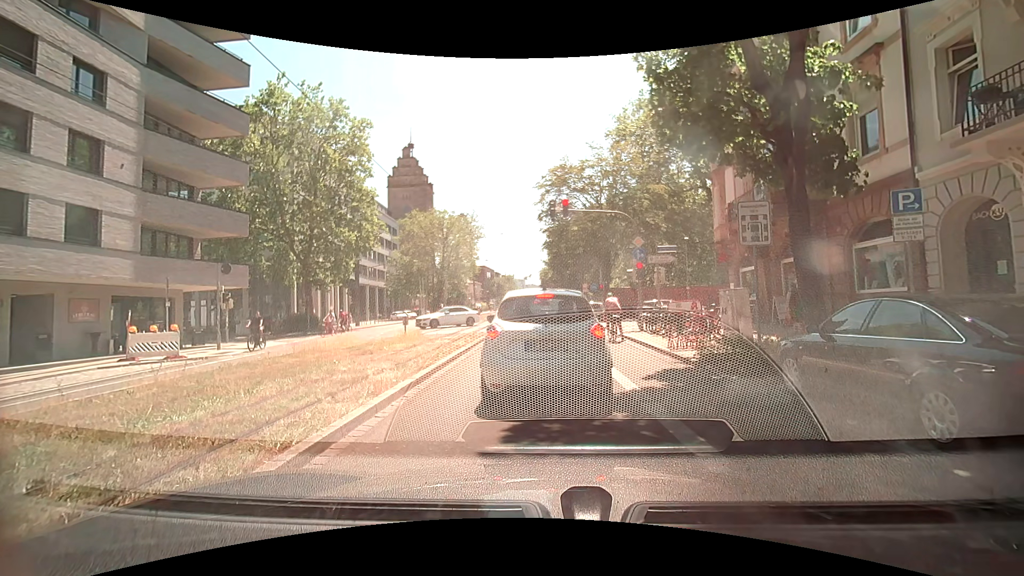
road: primary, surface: asphalt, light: Day
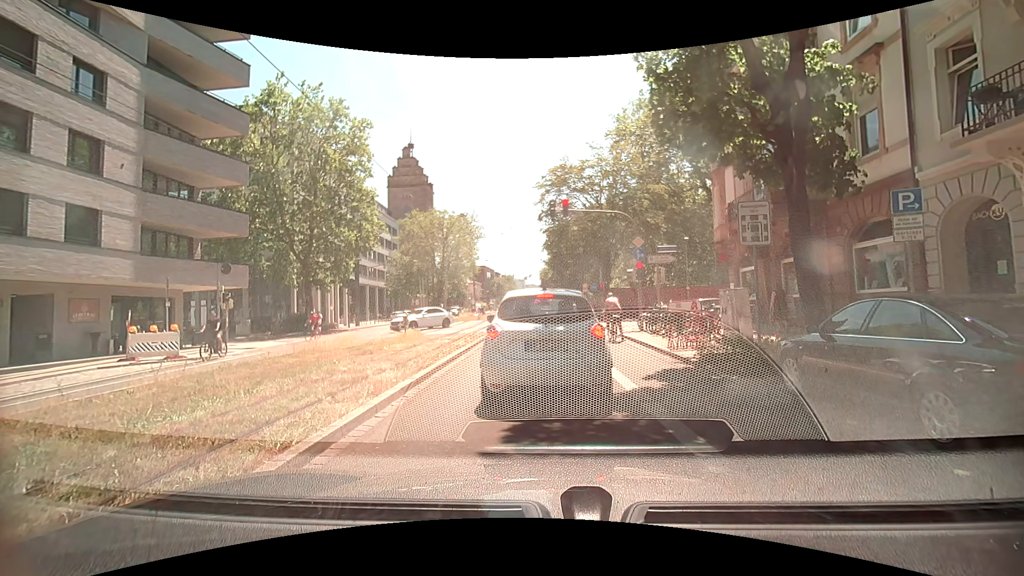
(0.0, 0.0) m; 0°
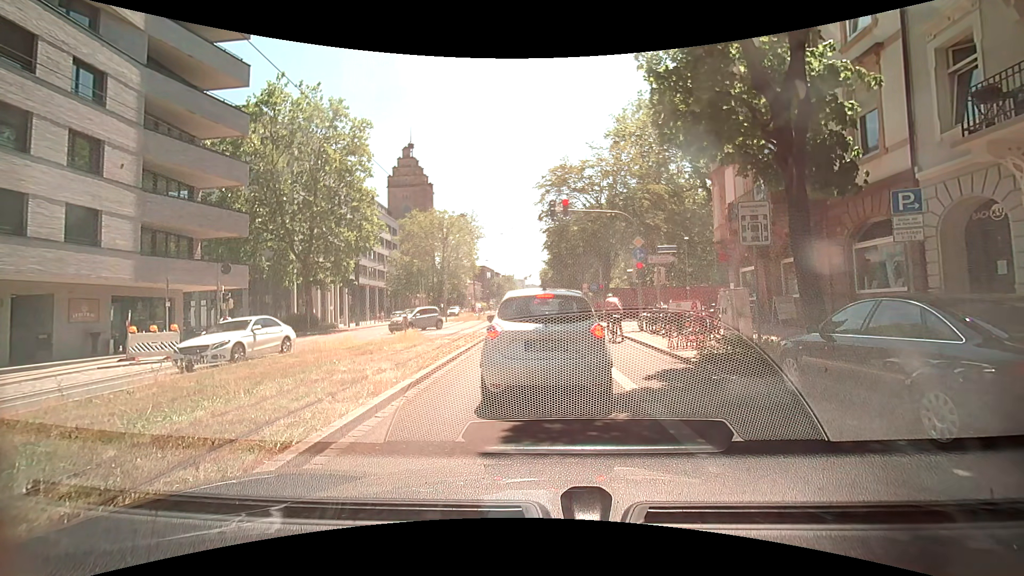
(0.0, 0.0) m; 0°
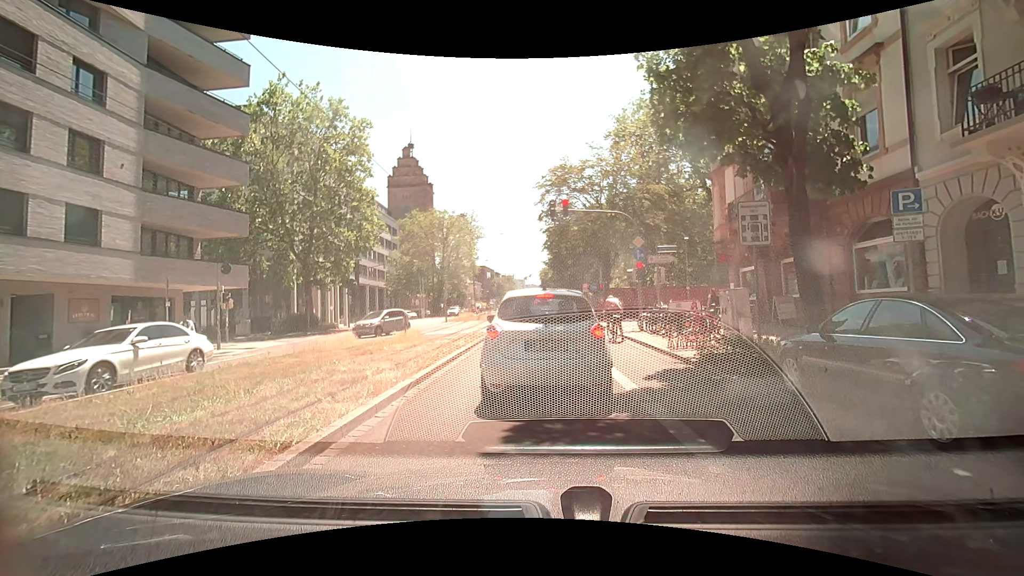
(0.0, 0.0) m; 0°
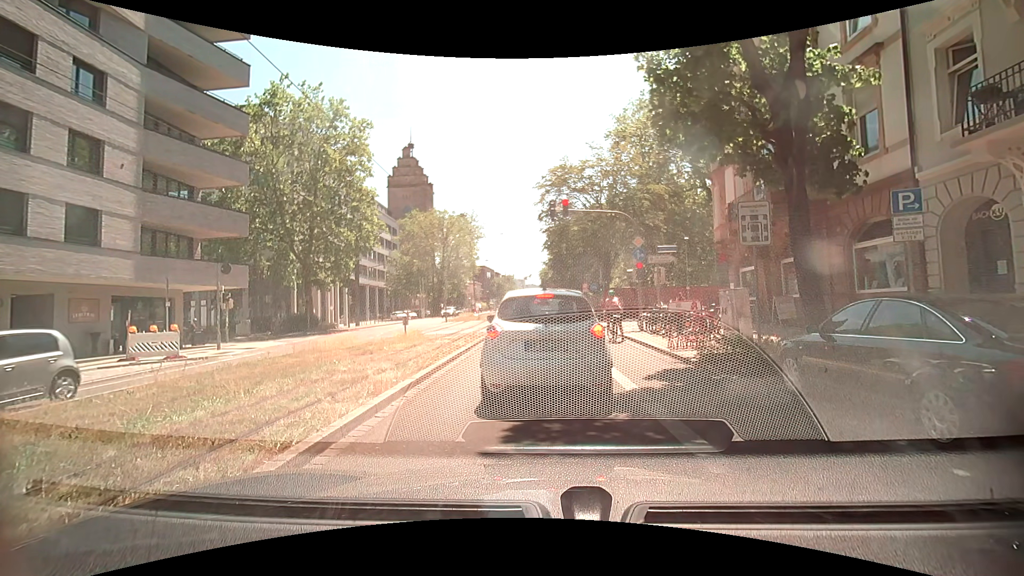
(0.0, 0.0) m; 0°
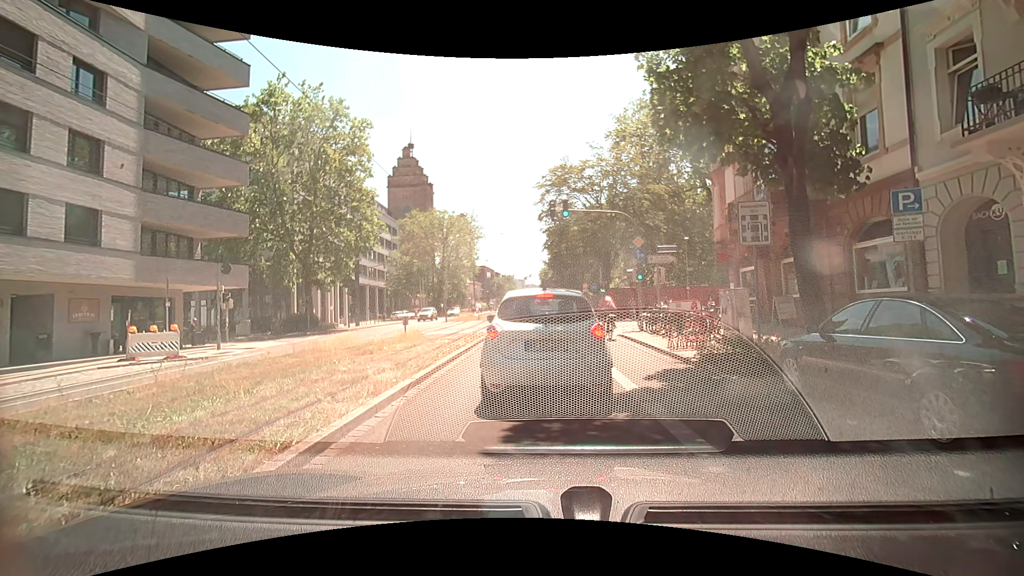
(0.0, 0.0) m; 0°
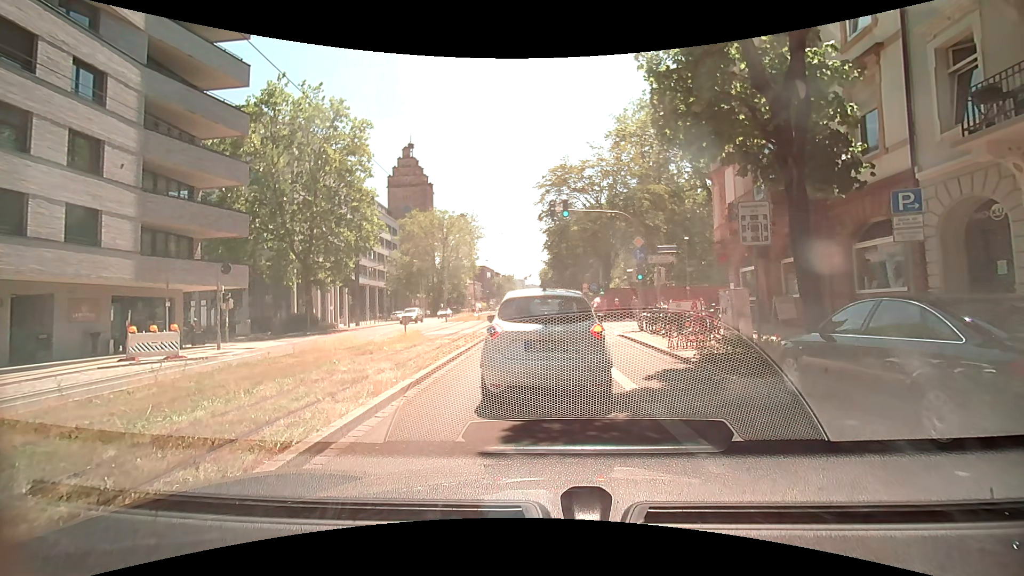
(0.0, 0.0) m; 0°
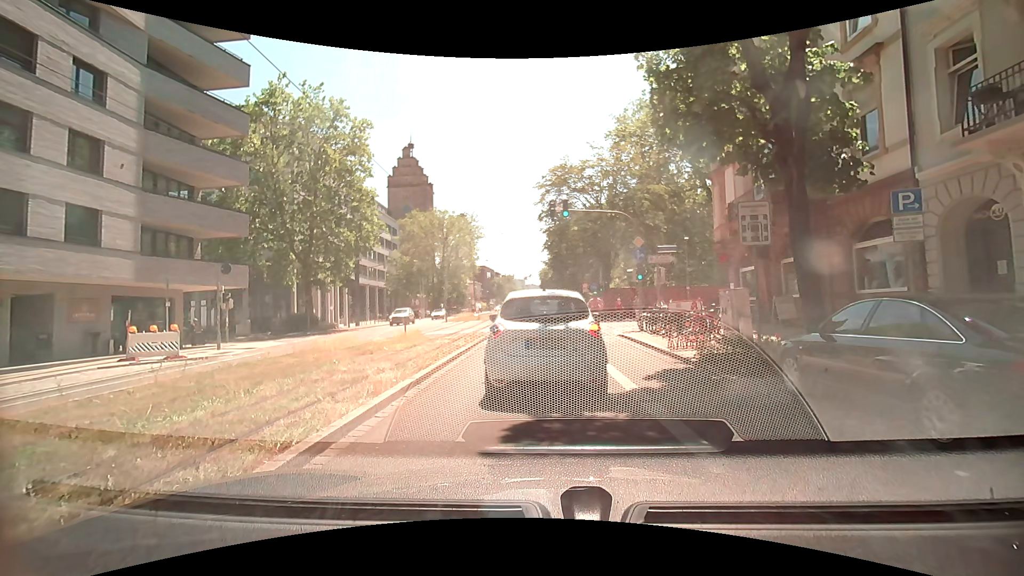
(0.0, 0.0) m; 0°
